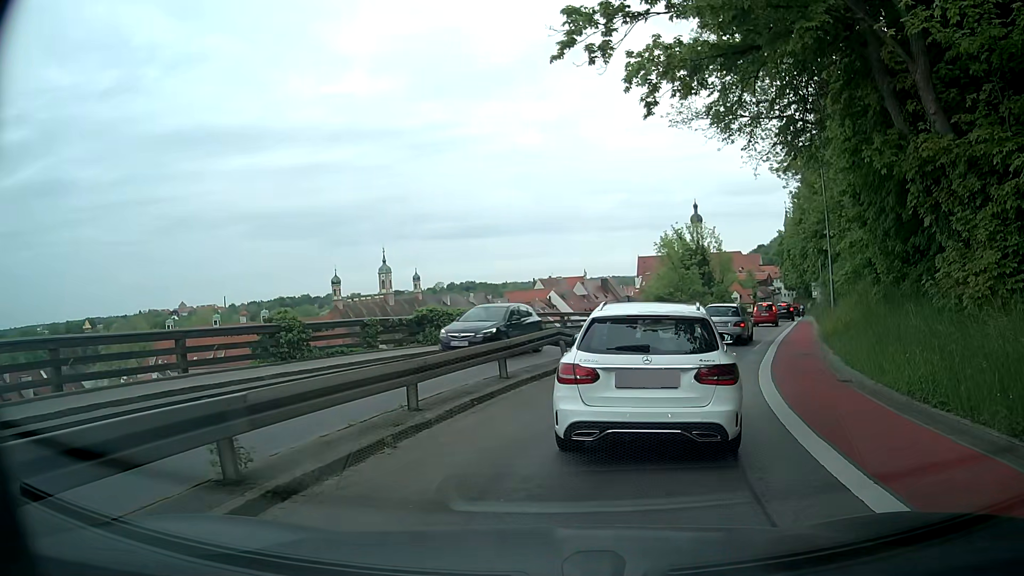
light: Day
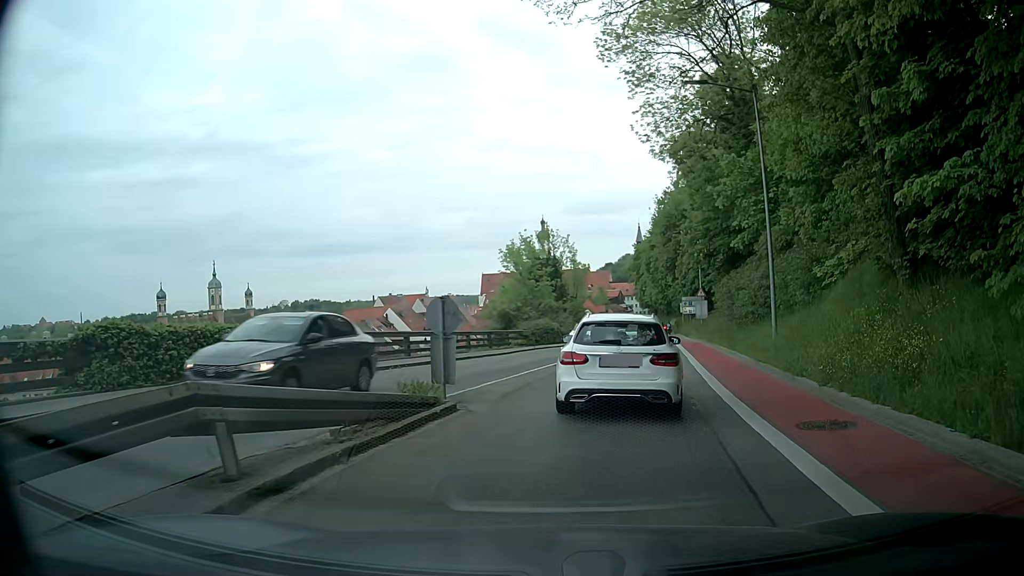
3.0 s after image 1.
(+1.4, +11.5) m; +13°
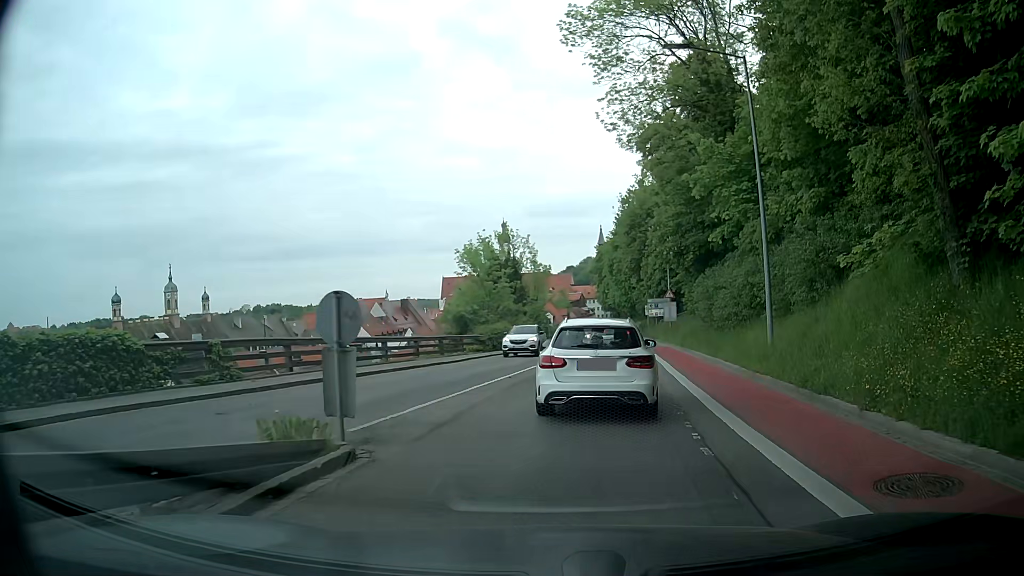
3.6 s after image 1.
(+0.1, +3.4) m; +3°
(+1, +10) (+2, +20) (+3, +30) (+4, +40) (+5, +50) (+6, +60) (+7, +70) (+9, +80) (+10, +89) (+11, +99) m
